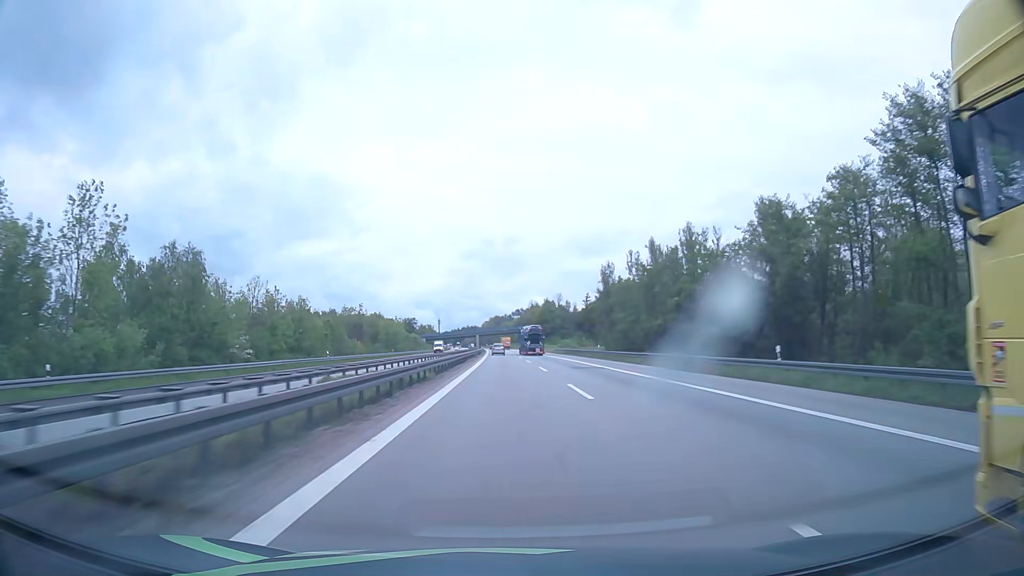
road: motorway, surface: asphalt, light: Day
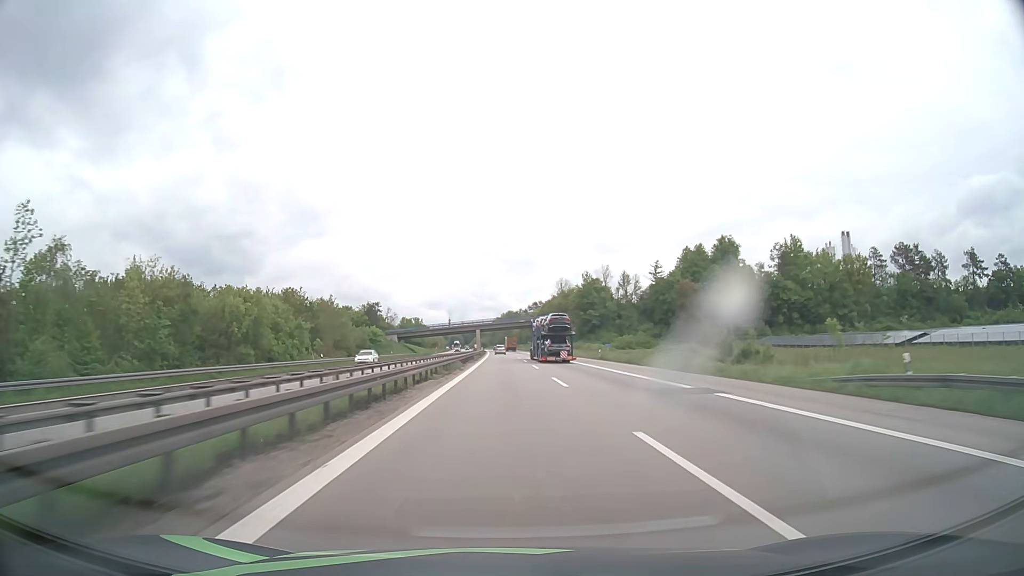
(-1.1, +103.1) m; -1°
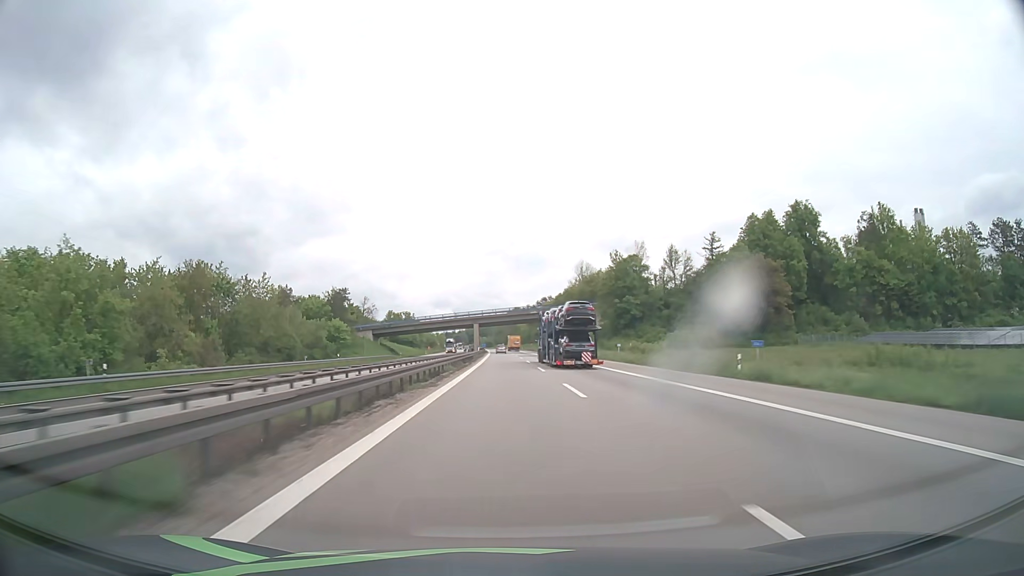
(-0.1, +41.3) m; 0°
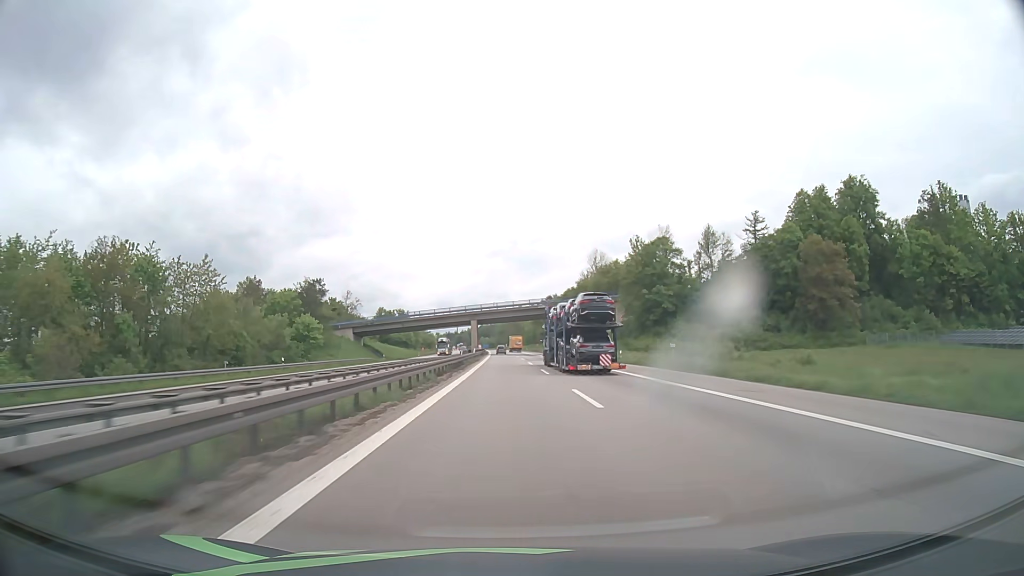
(-0.1, +20.6) m; 0°
